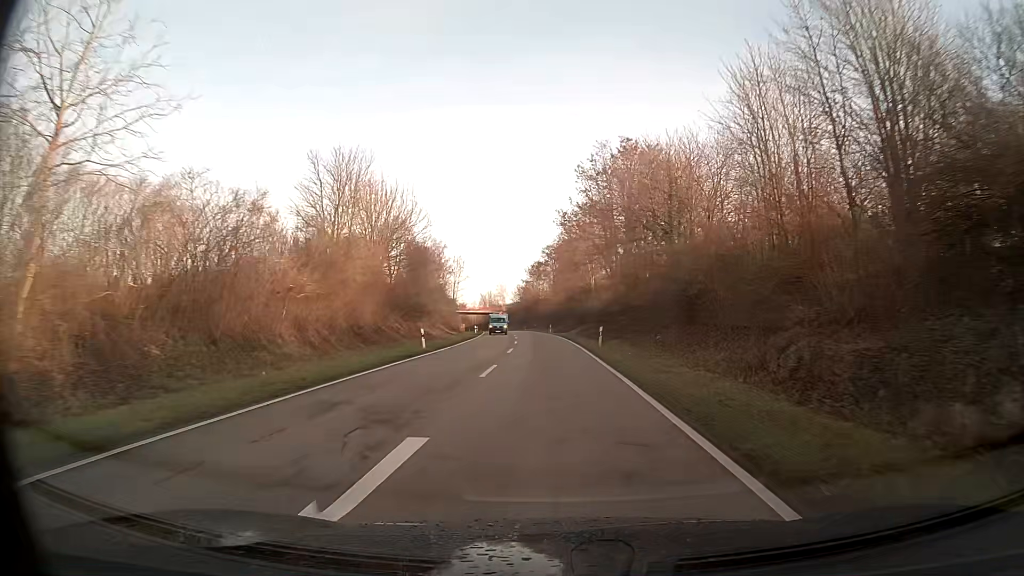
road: primary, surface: asphalt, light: Day
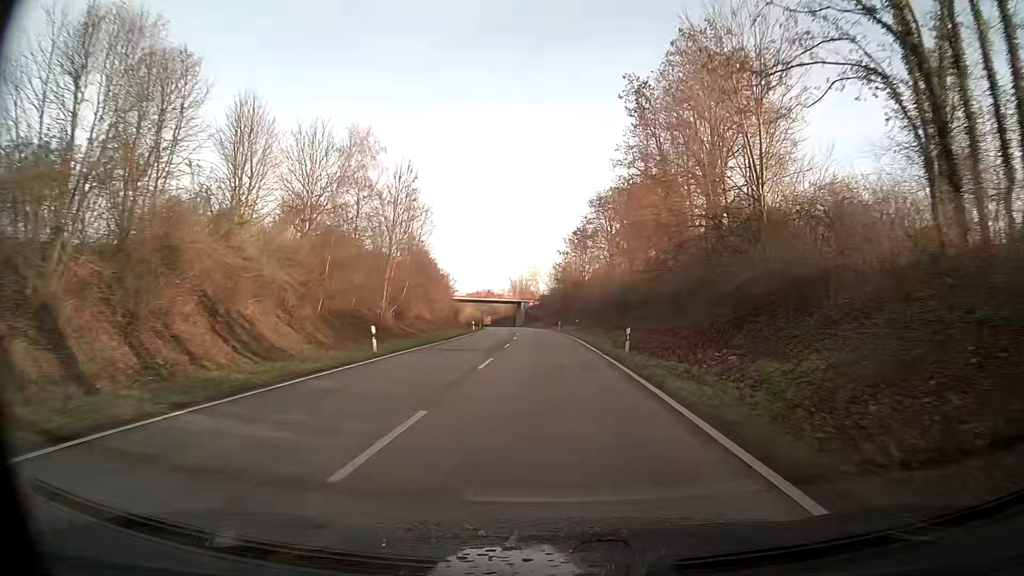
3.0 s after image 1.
(-1.6, +58.5) m; -3°
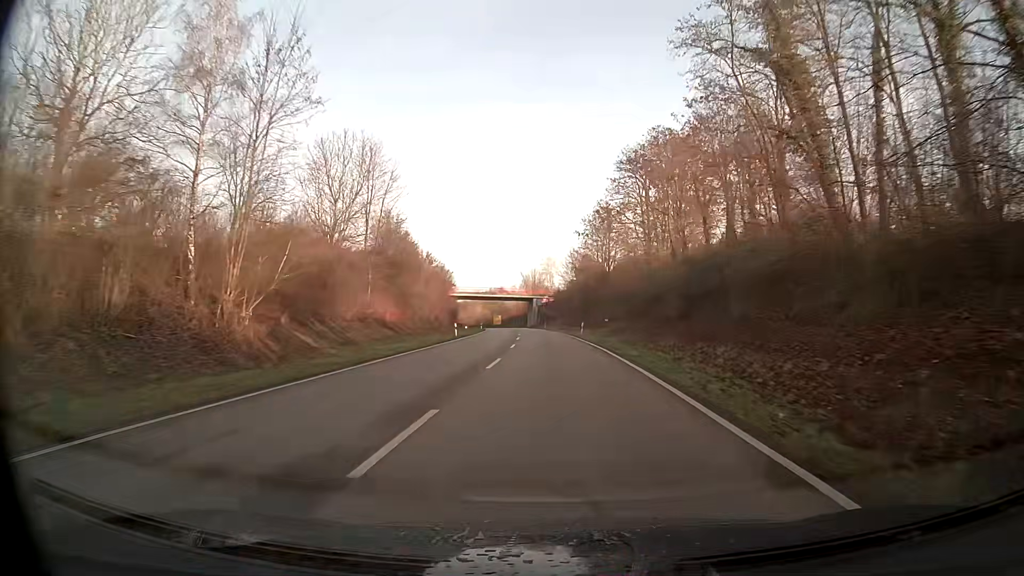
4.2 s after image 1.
(-0.3, +23.9) m; -1°
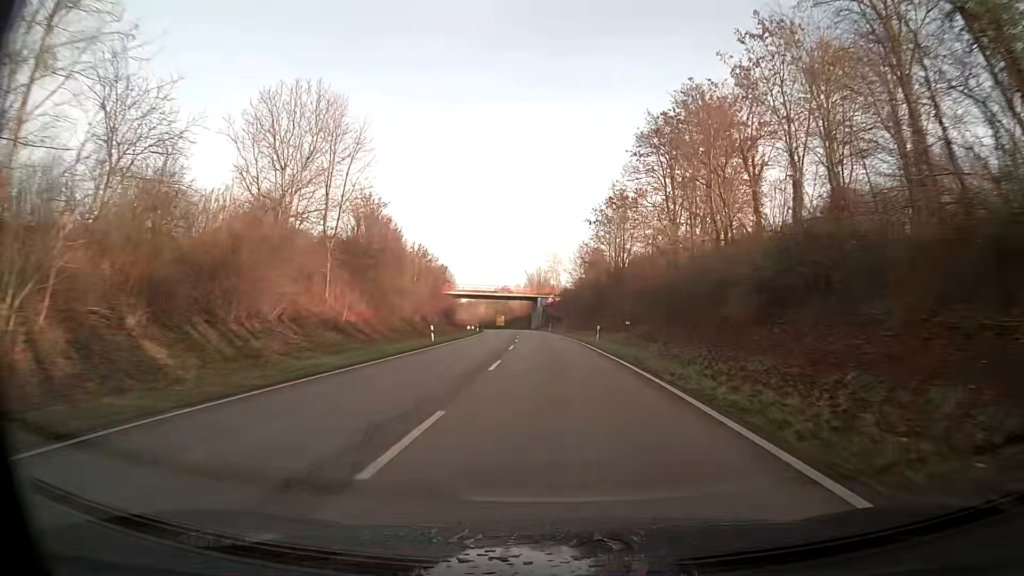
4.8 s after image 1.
(-0.1, +12.1) m; 0°
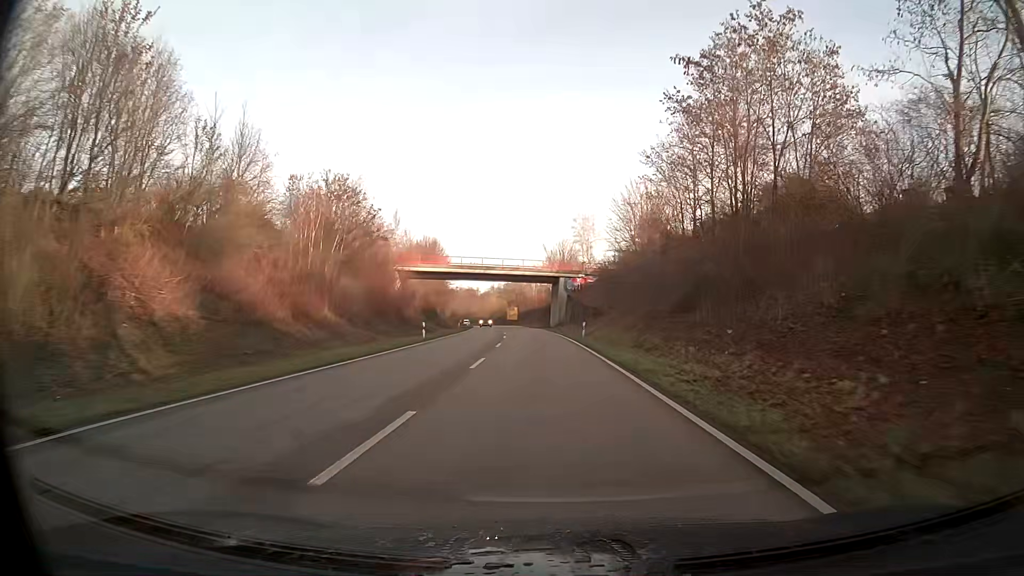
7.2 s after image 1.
(-0.8, +48.7) m; -2°
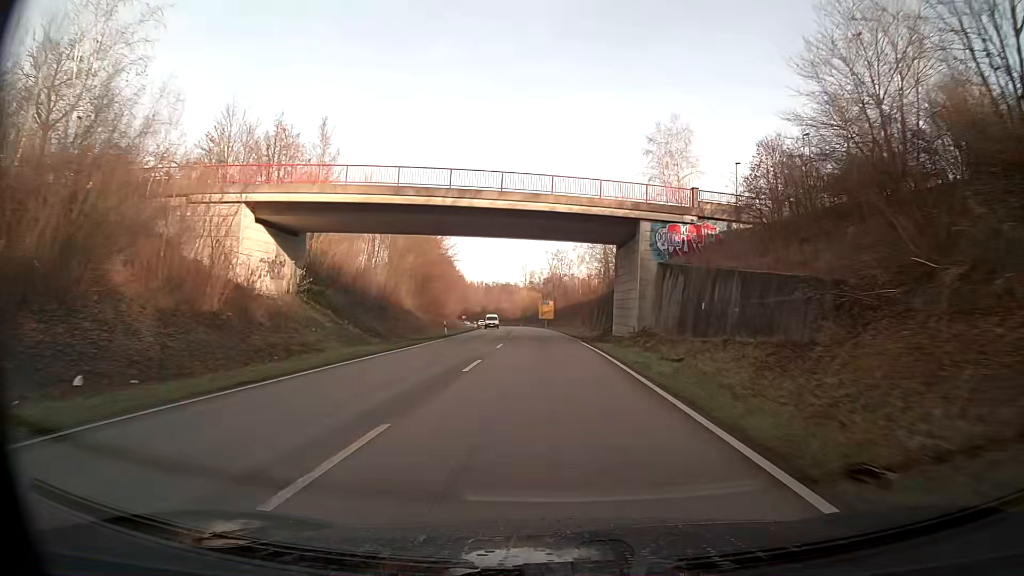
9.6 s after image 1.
(-1.6, +49.3) m; -4°
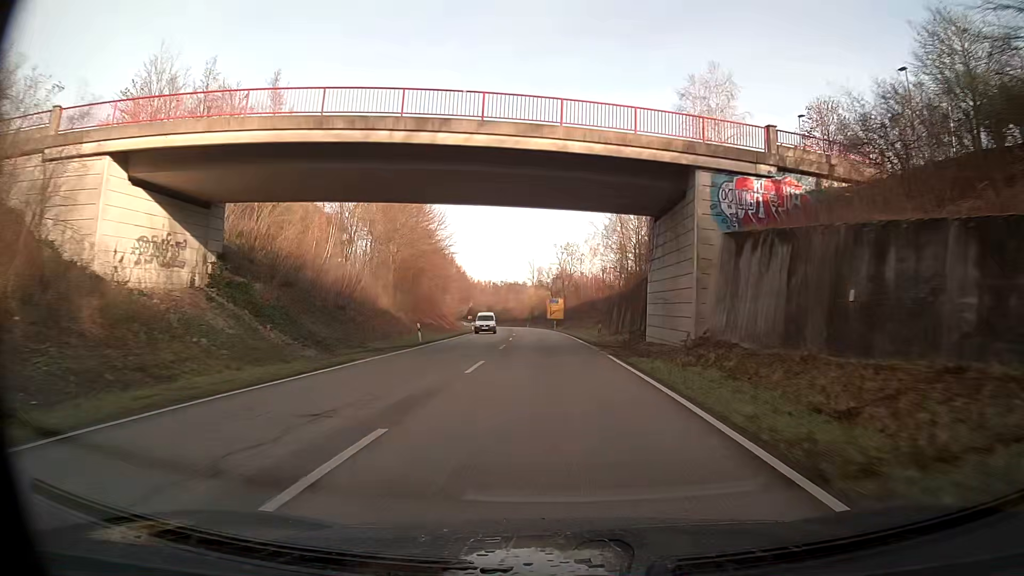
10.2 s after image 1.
(-0.1, +12.4) m; -1°
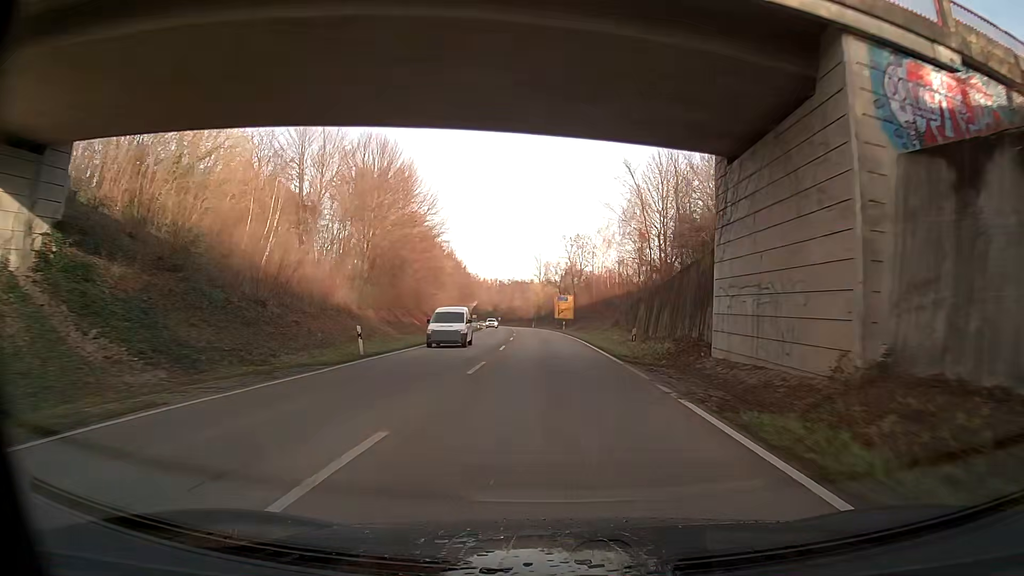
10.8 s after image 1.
(-0.1, +12.4) m; -2°
